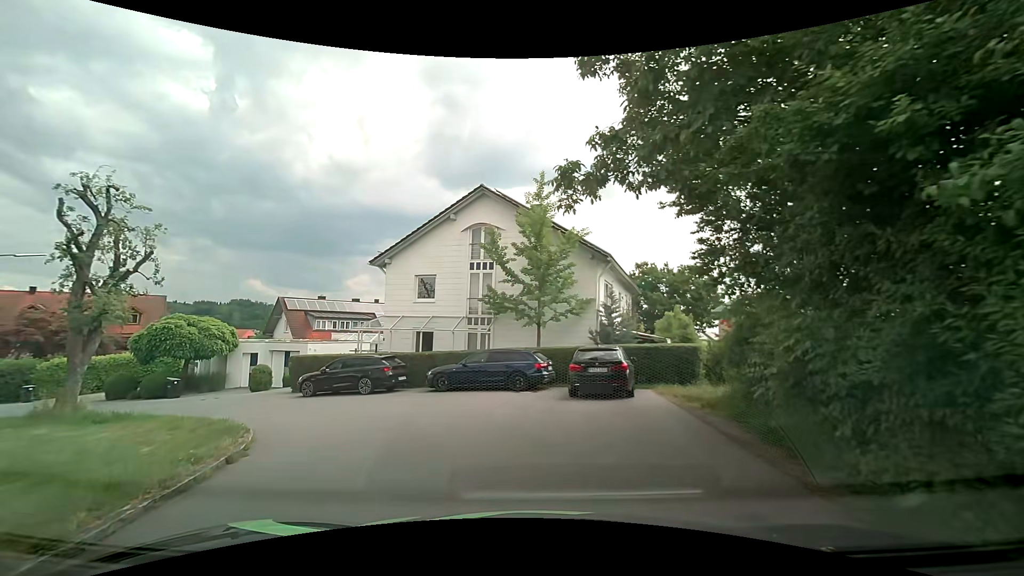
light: Day
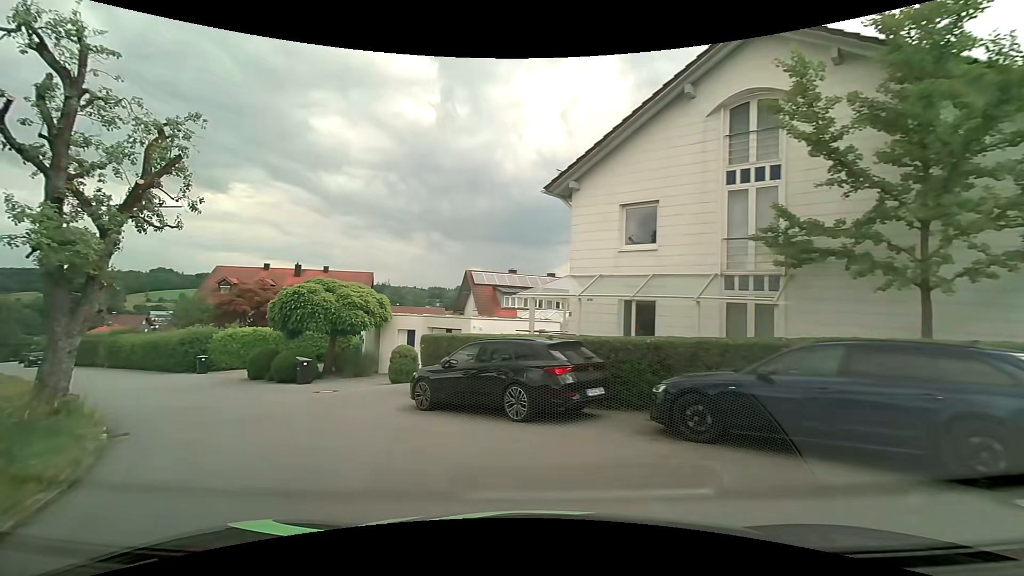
(-1.2, +10.9) m; -20°
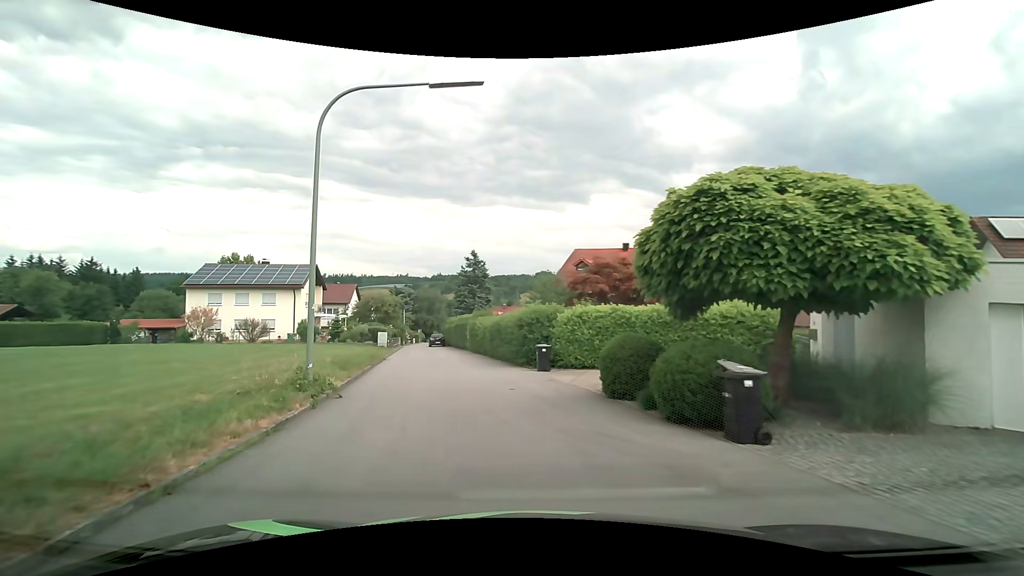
(-5.5, +12.4) m; -40°
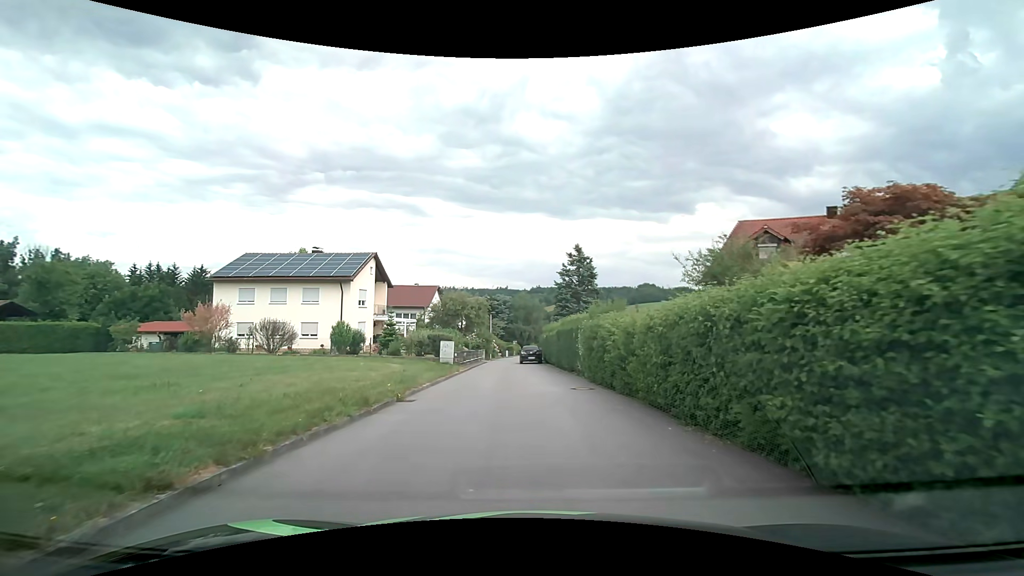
(-2.4, +16.3) m; -12°
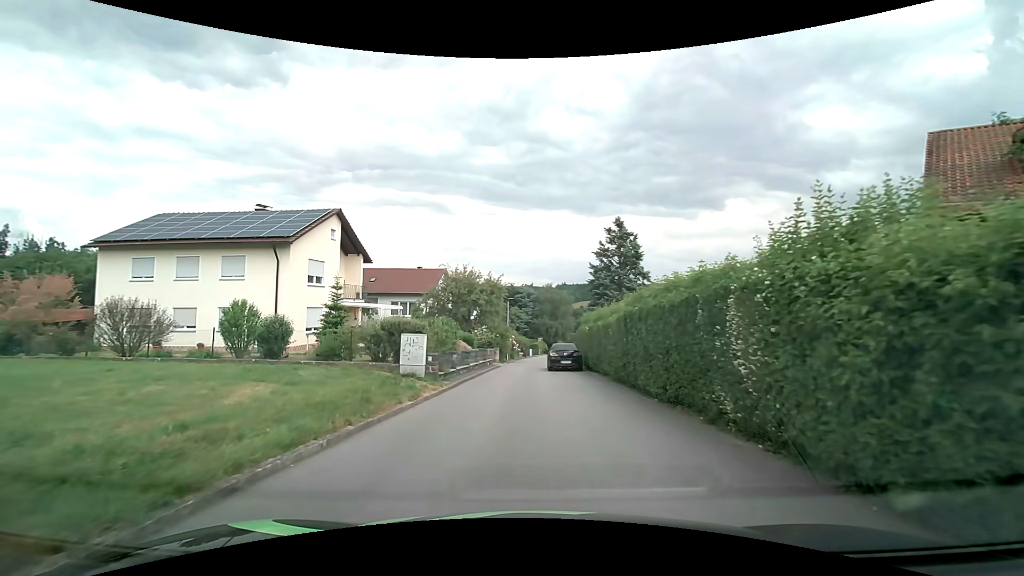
(-0.4, +14.0) m; -3°
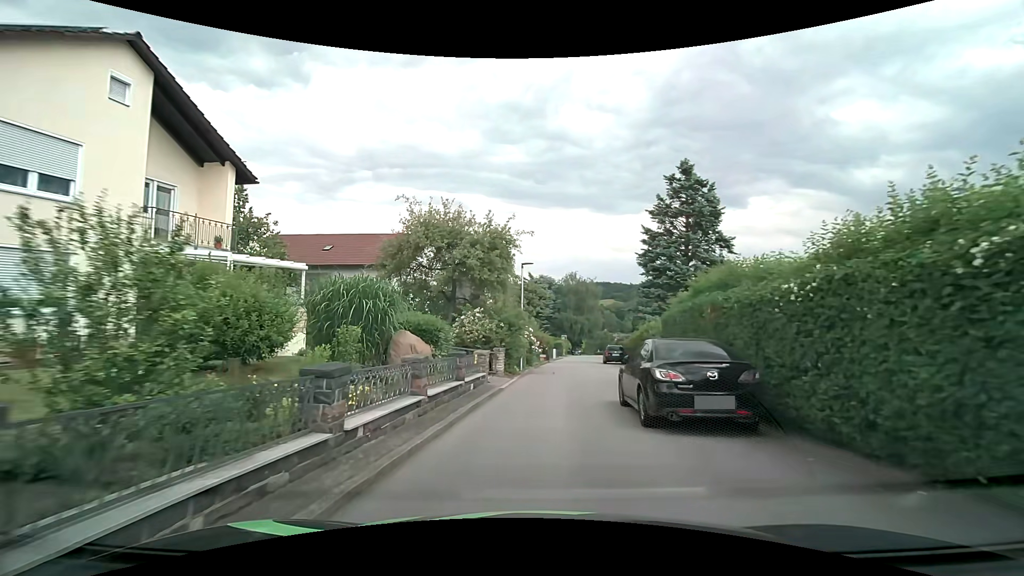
(-0.6, +17.9) m; -2°
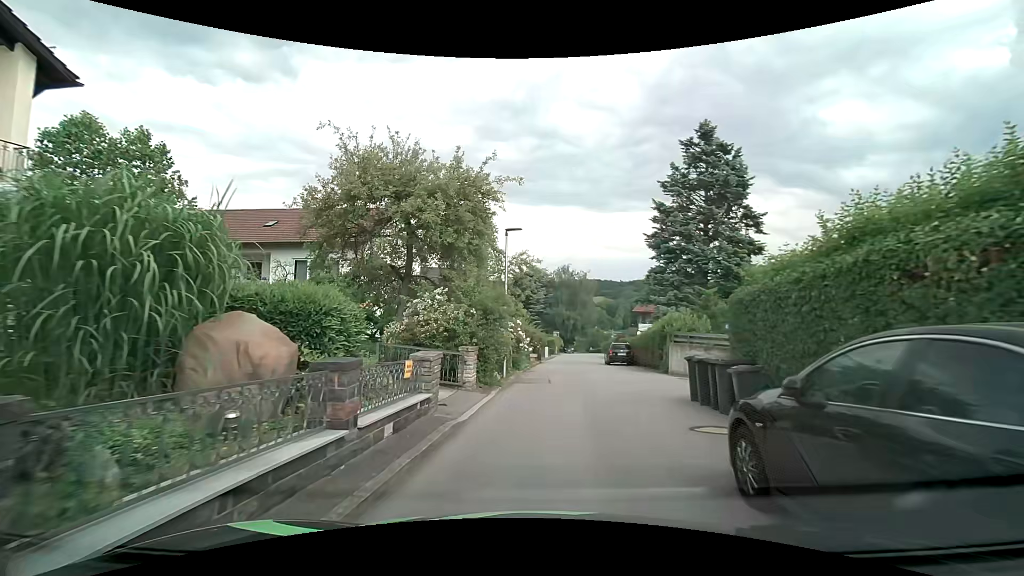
(+0.1, +6.8) m; +1°
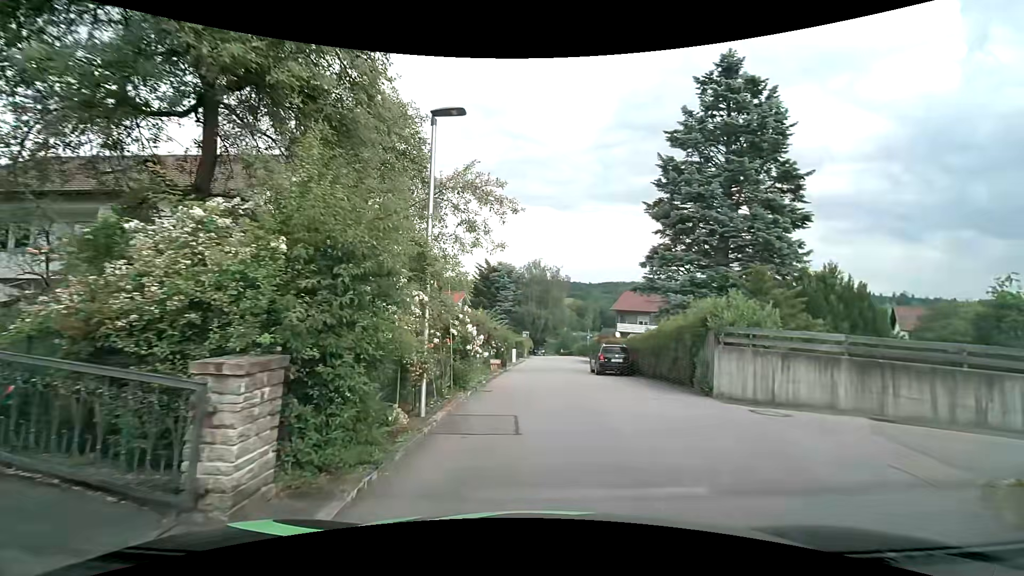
(+0.2, +9.0) m; +4°
